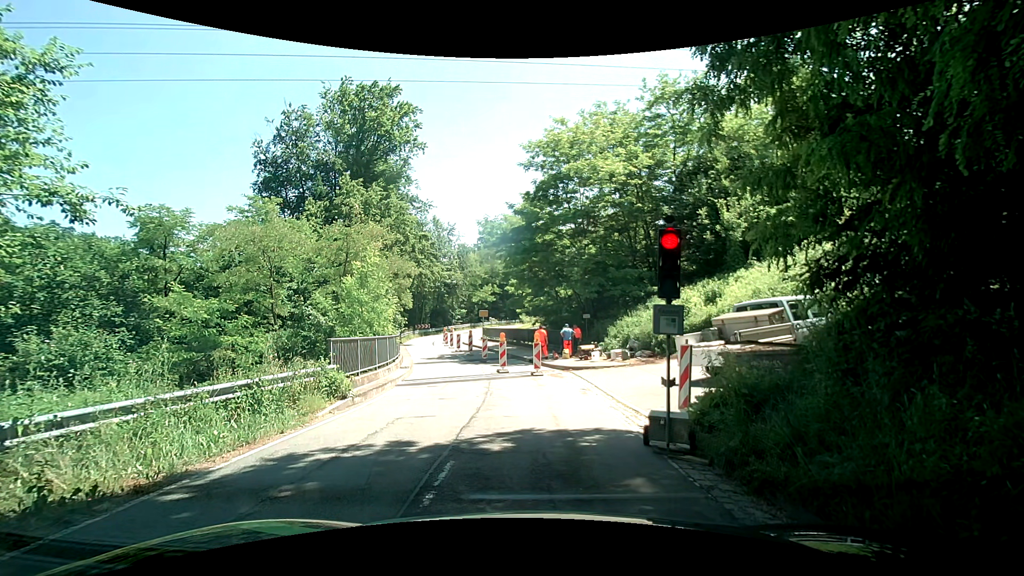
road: tertiary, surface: asphalt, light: Day
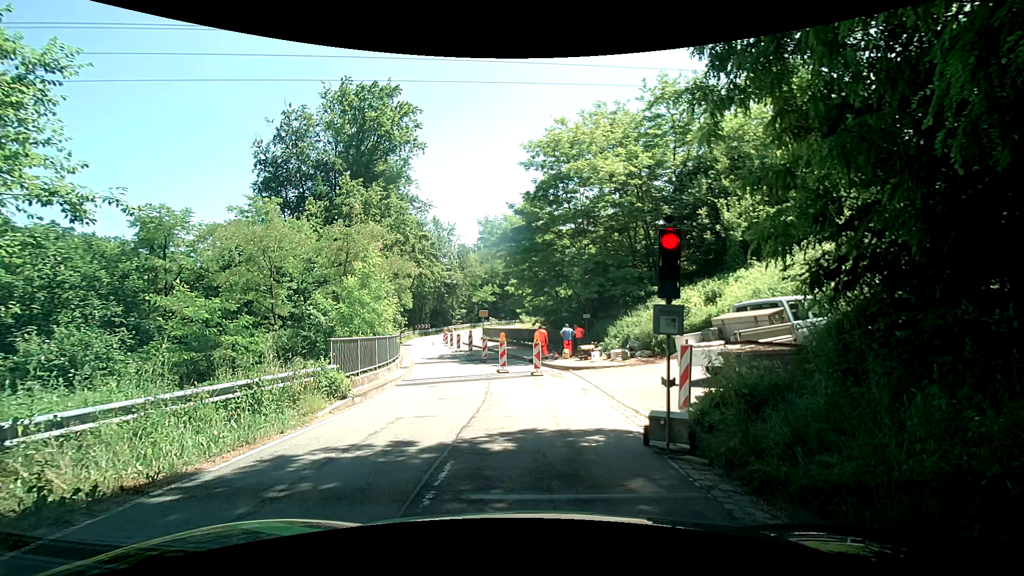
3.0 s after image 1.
(0.0, 0.0) m; 0°
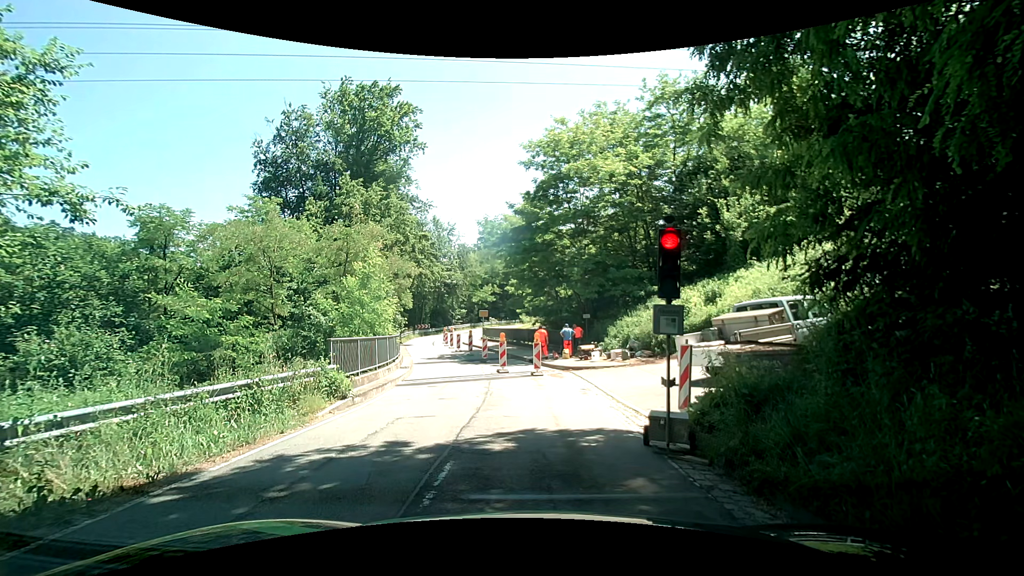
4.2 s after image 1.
(0.0, 0.0) m; 0°
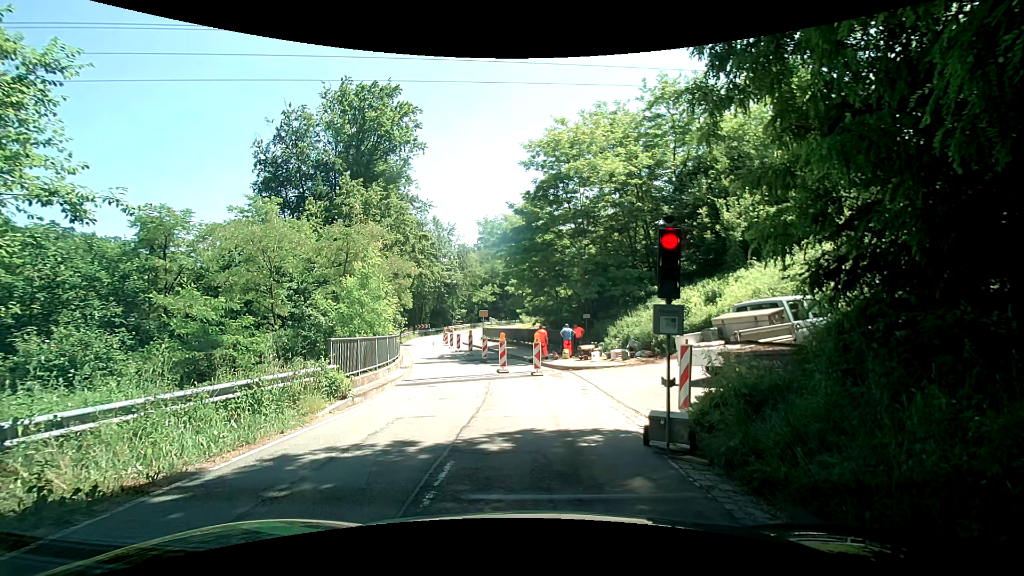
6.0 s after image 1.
(0.0, 0.0) m; 0°
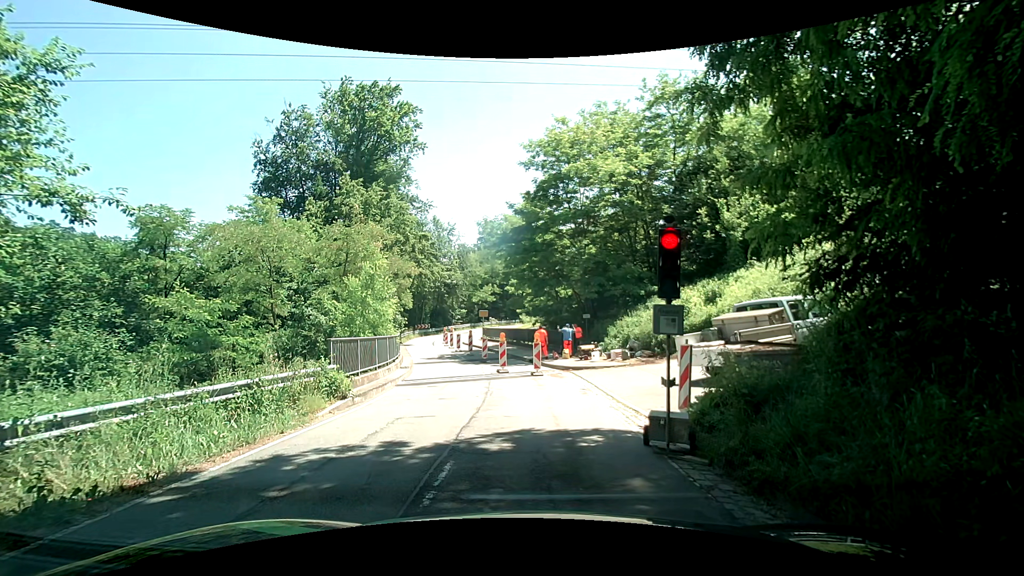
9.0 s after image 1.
(0.0, 0.0) m; 0°
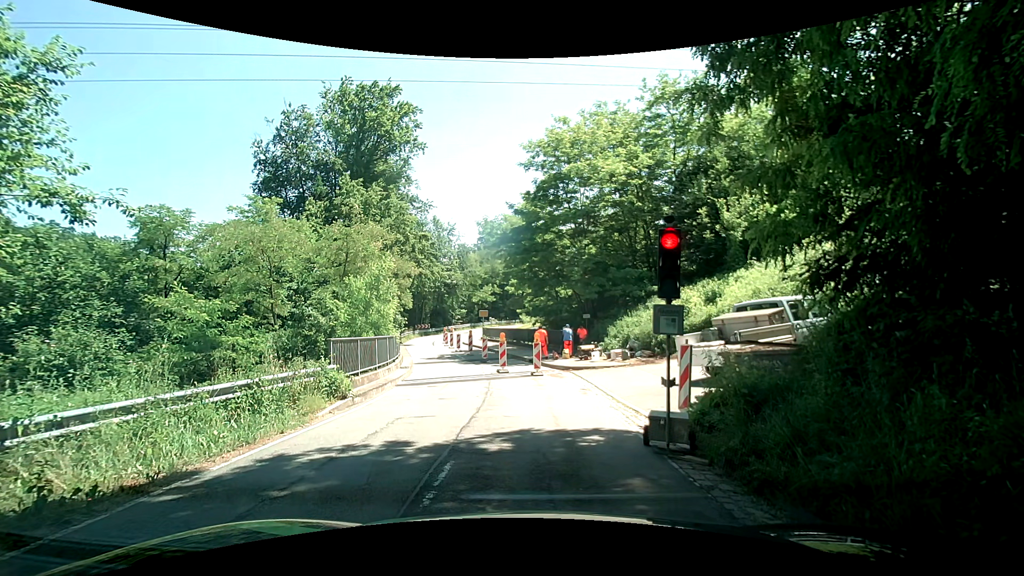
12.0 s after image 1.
(0.0, 0.0) m; 0°
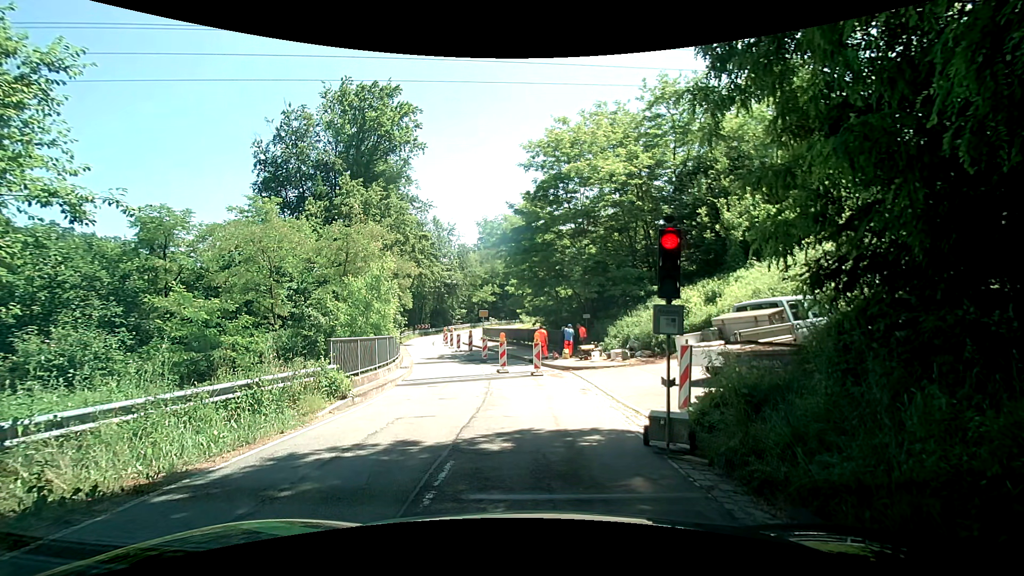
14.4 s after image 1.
(0.0, 0.0) m; 0°
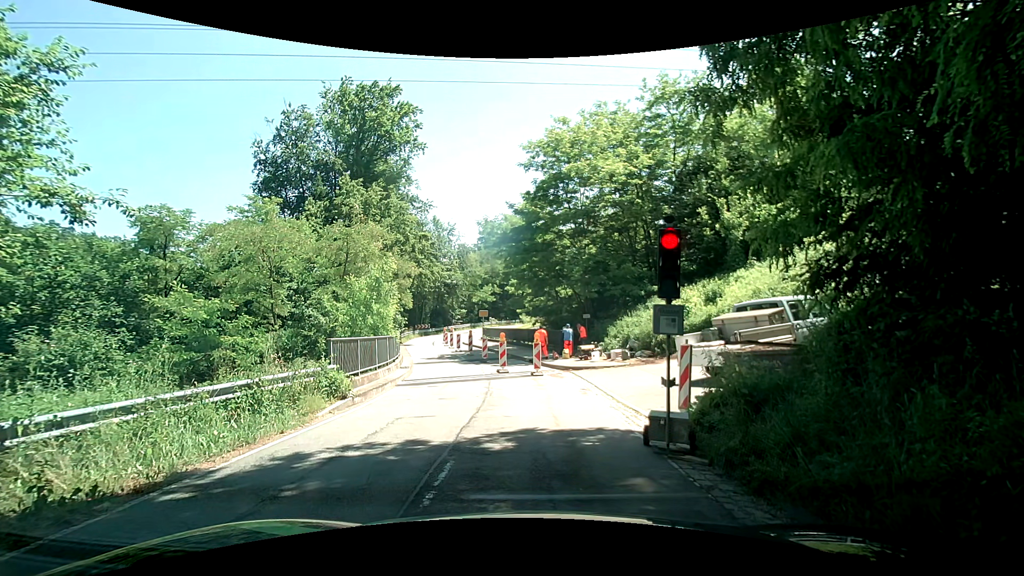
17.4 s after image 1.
(0.0, 0.0) m; 0°
(0, +10) (-2, +20) (-4, +30) (-6, +39) (-8, +49) (-9, +59) (-7, +69) (-2, +78) (+3, +86) (+8, +95) m
